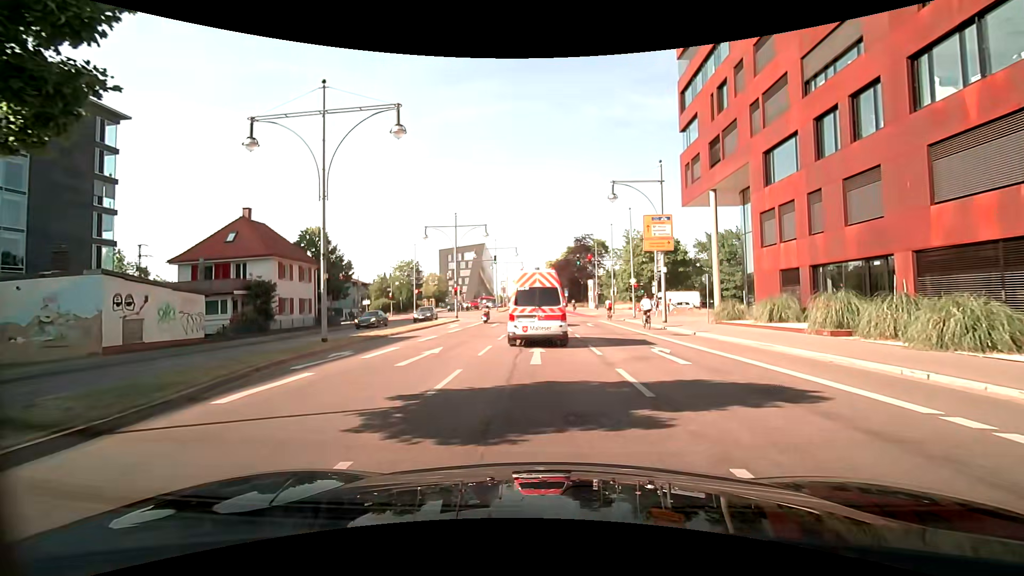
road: primary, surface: asphalt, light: Day
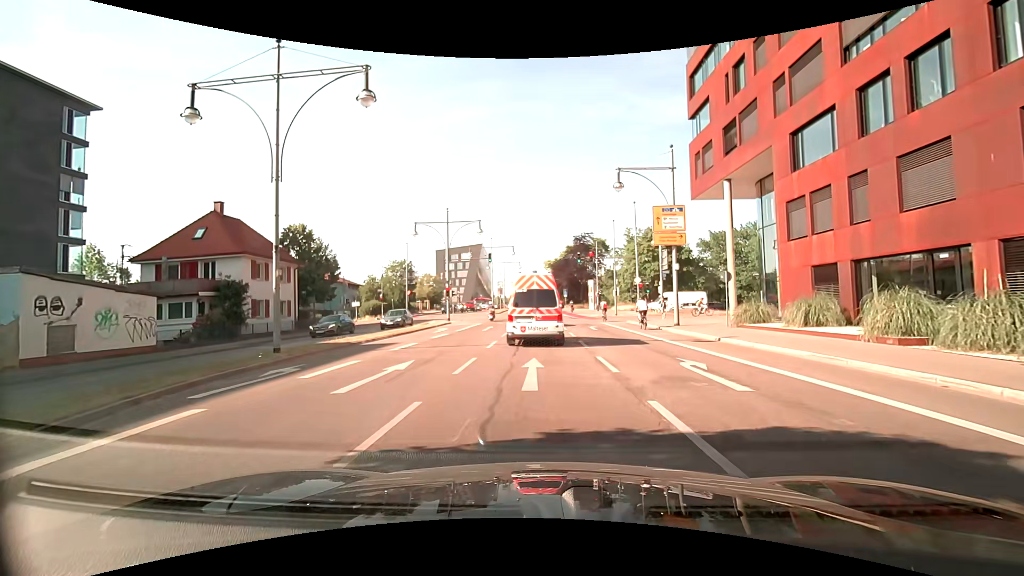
(+0.1, +3.3) m; +2°
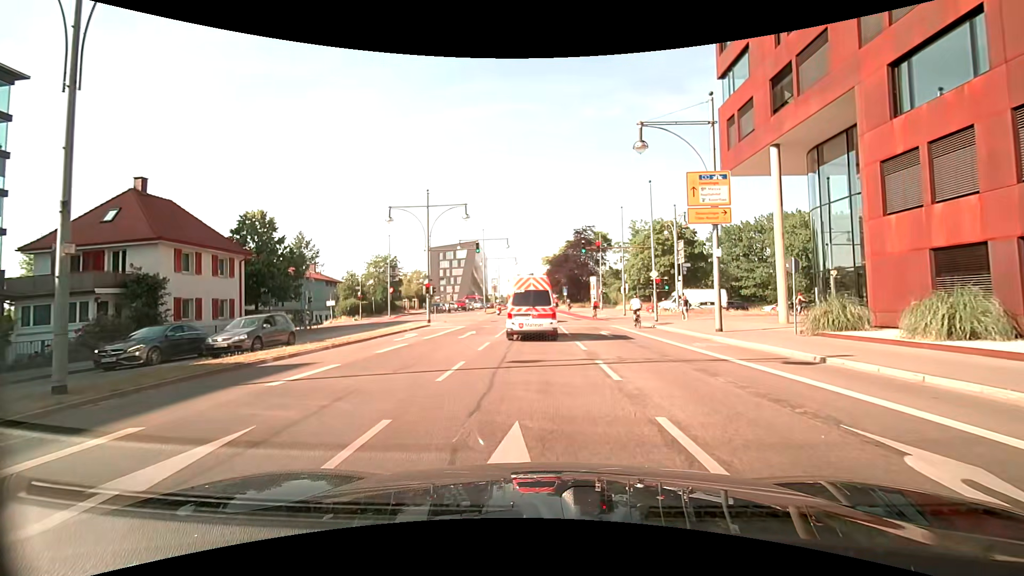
(-0.1, +7.2) m; -1°
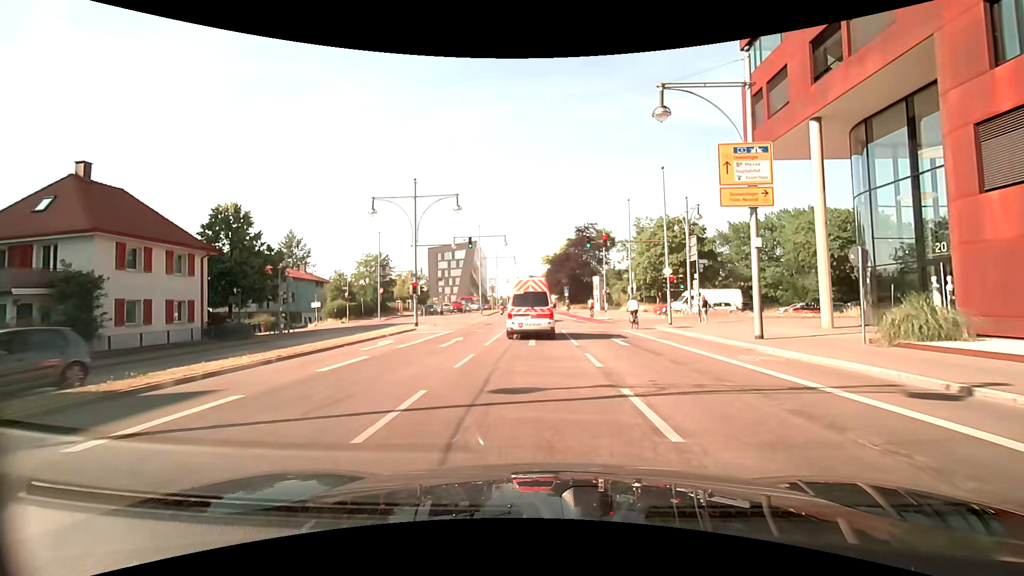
(0.0, +3.9) m; +1°
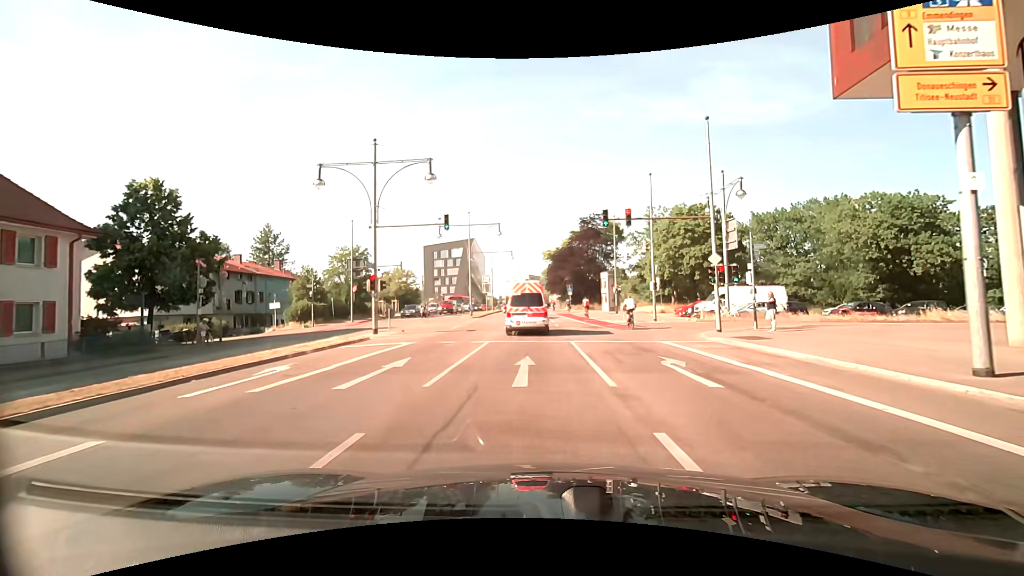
(-0.1, +8.7) m; -1°
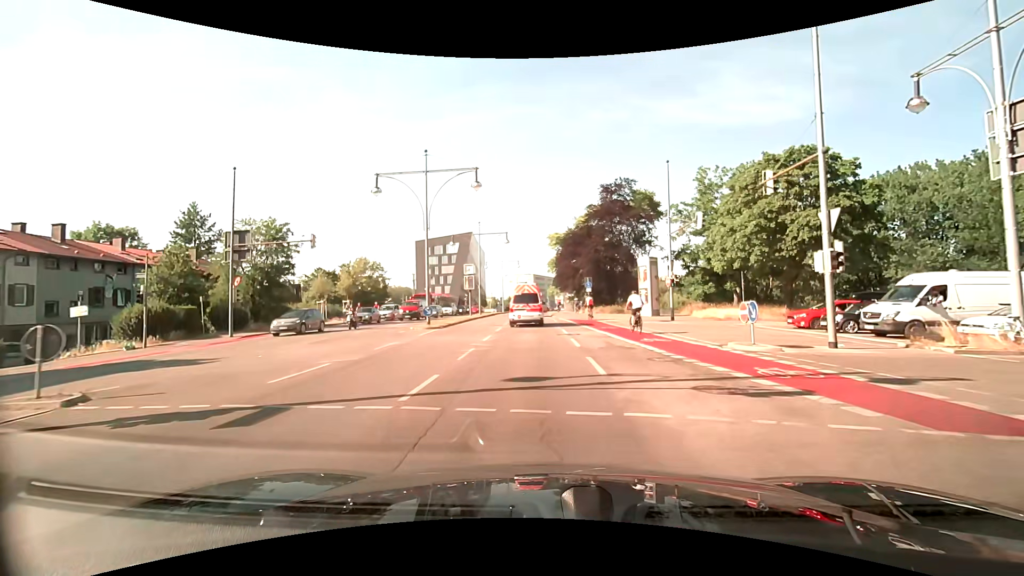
(0.0, +20.8) m; 0°
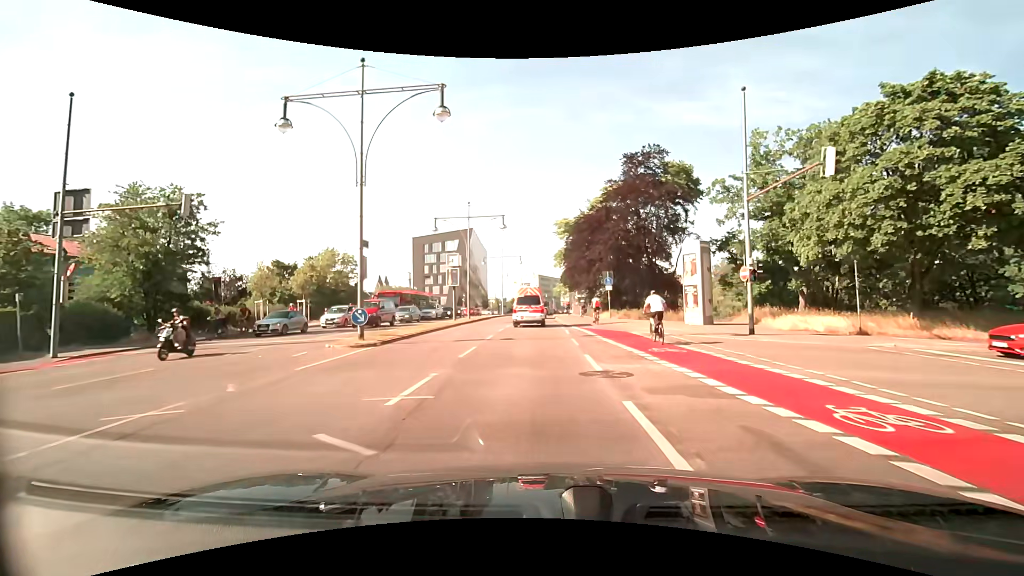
(+0.1, +11.4) m; 0°
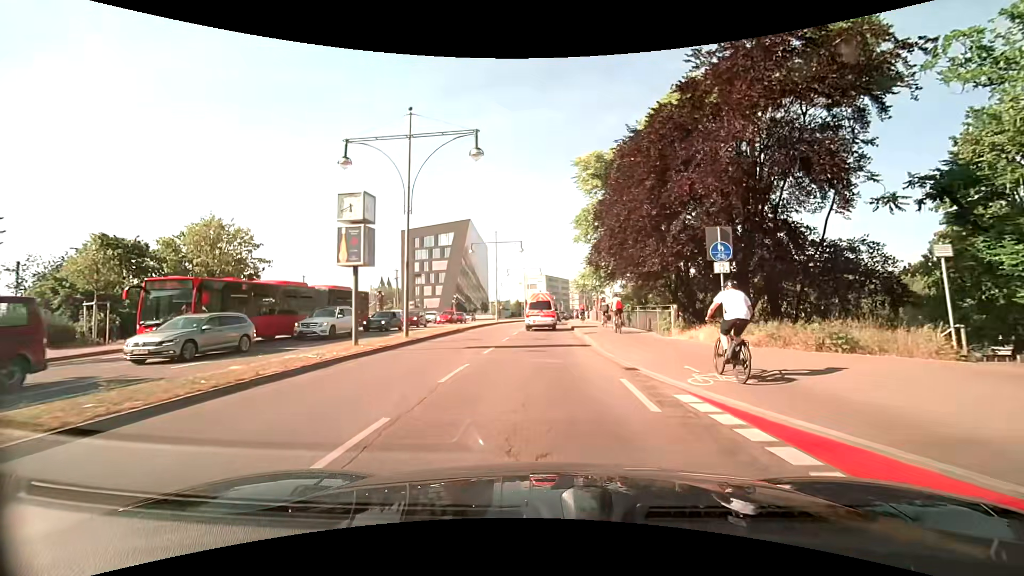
(-0.3, +21.5) m; -1°
(0, +10) (0, +20) (0, +30) (0, +40) (+1, +50) (+1, +60) (+1, +70) (+2, +80) (+3, +90) (+4, +100) m
